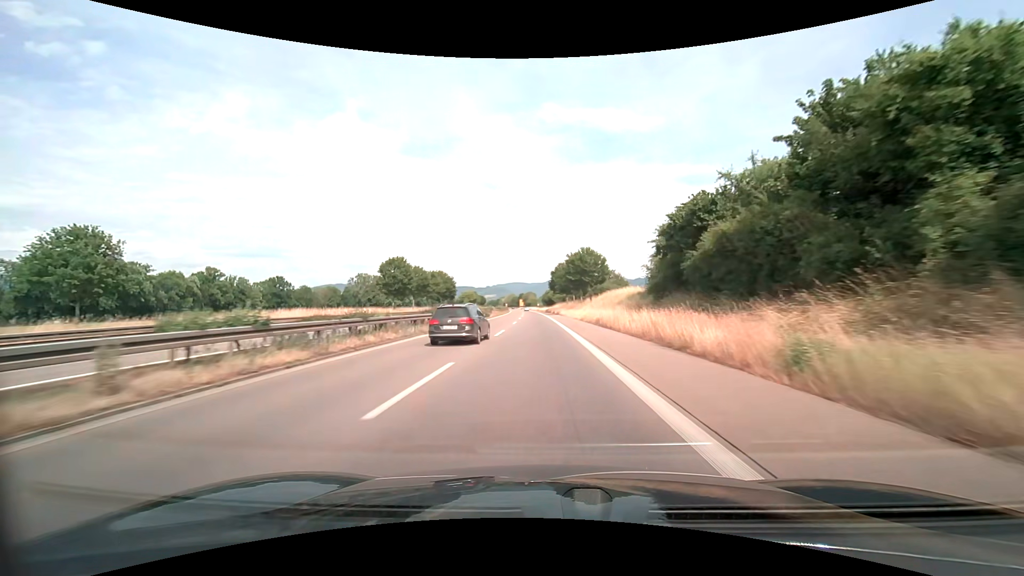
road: trunk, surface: asphalt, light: Day
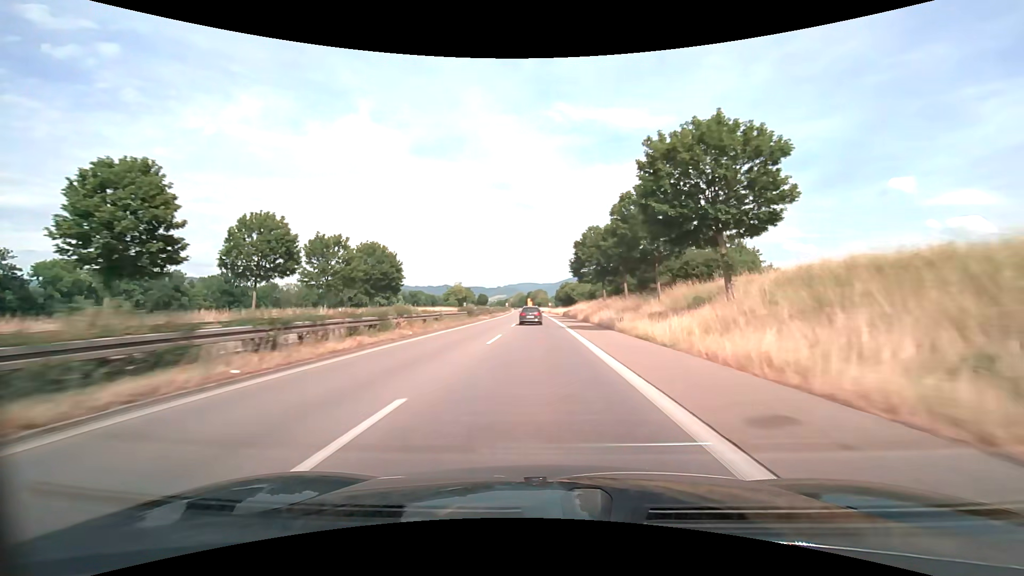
(-0.8, +56.6) m; -1°
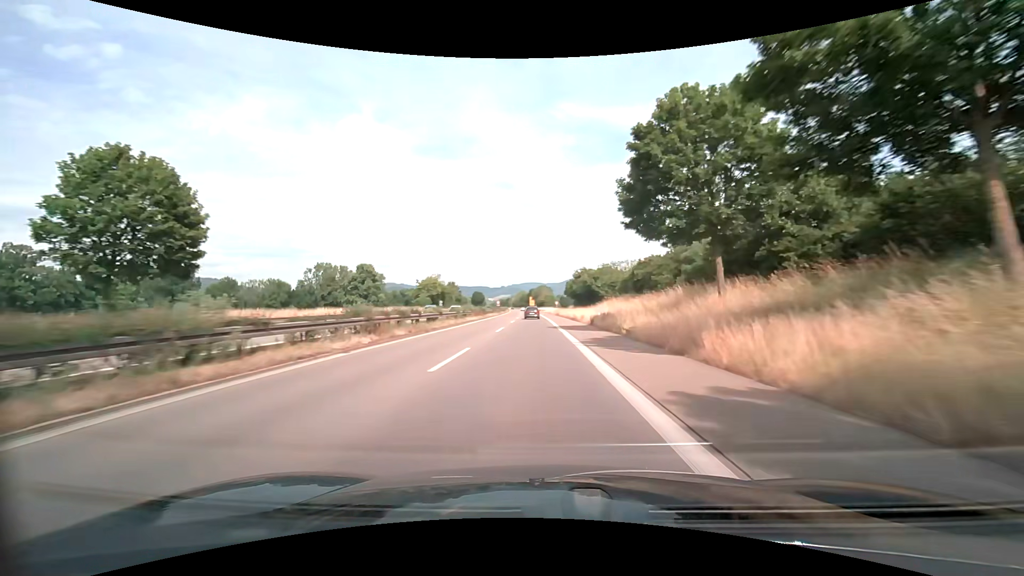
(-0.1, +42.5) m; 0°
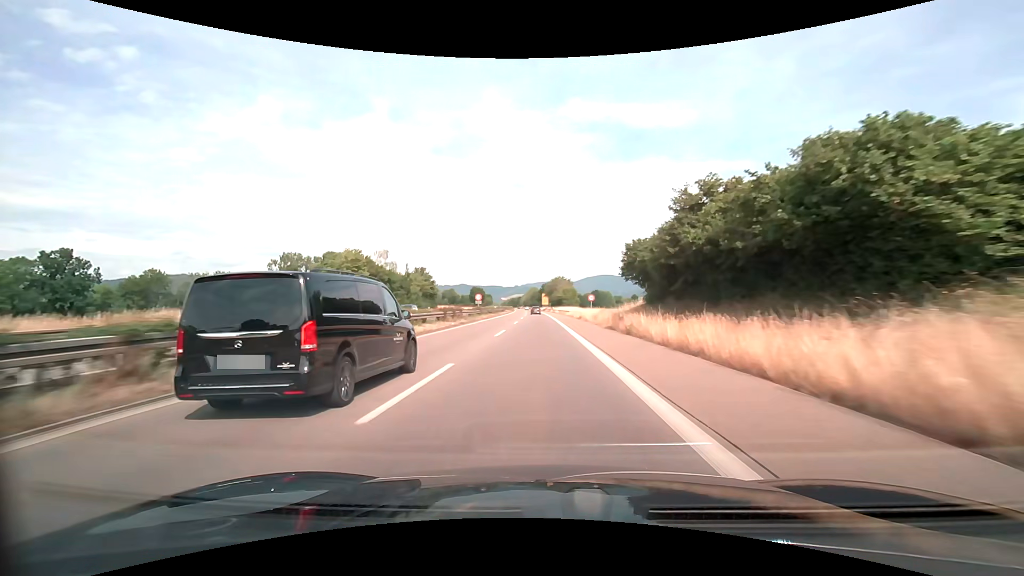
(-1.2, +56.5) m; -2°
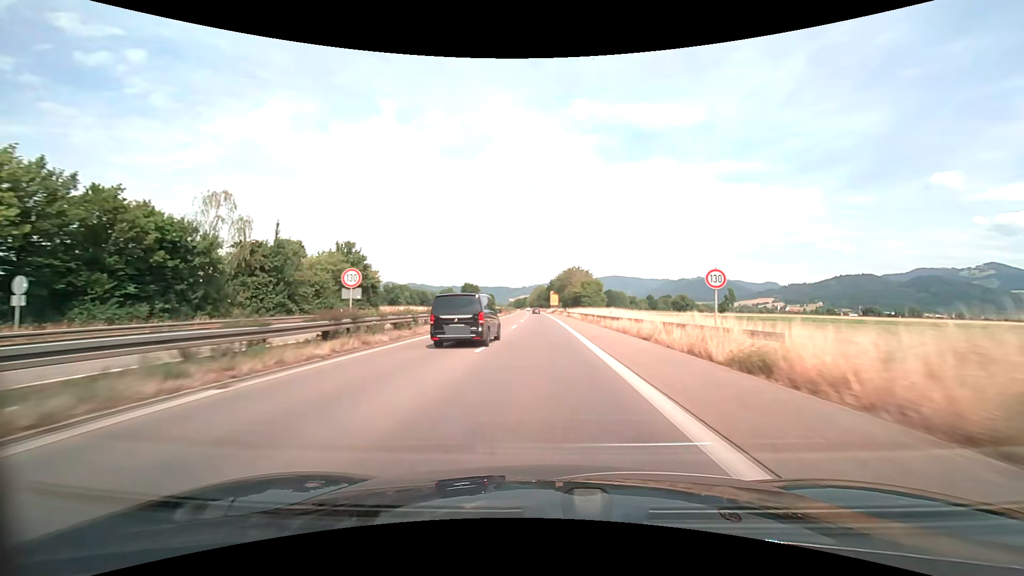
(-0.2, +42.4) m; -1°
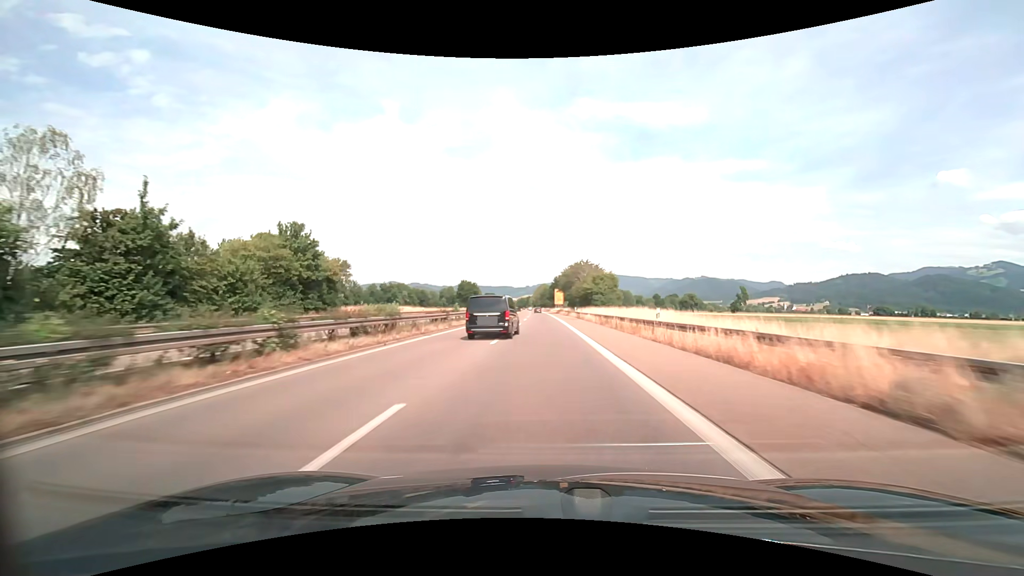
(-0.1, +14.2) m; 0°
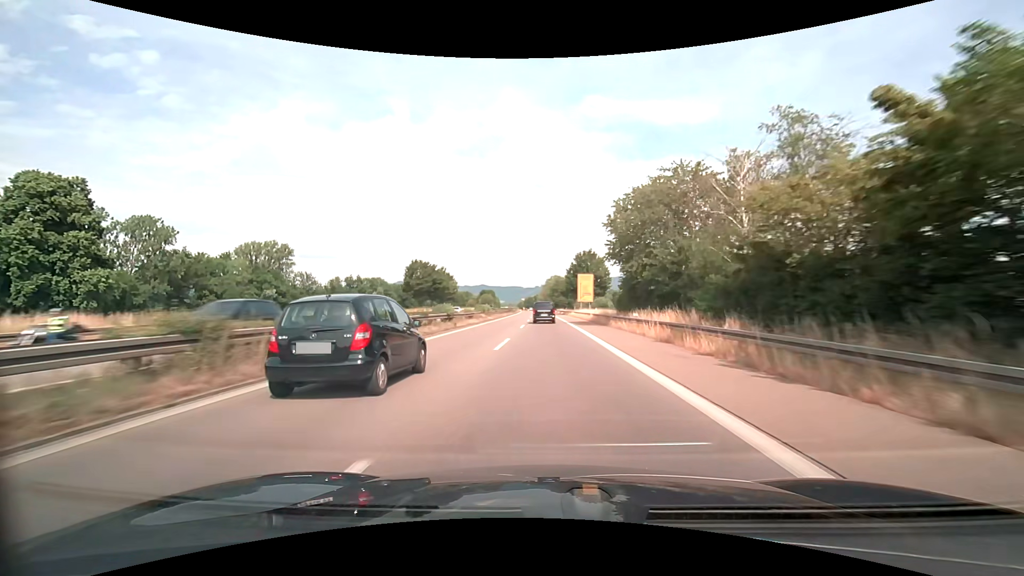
(-0.7, +71.5) m; -1°
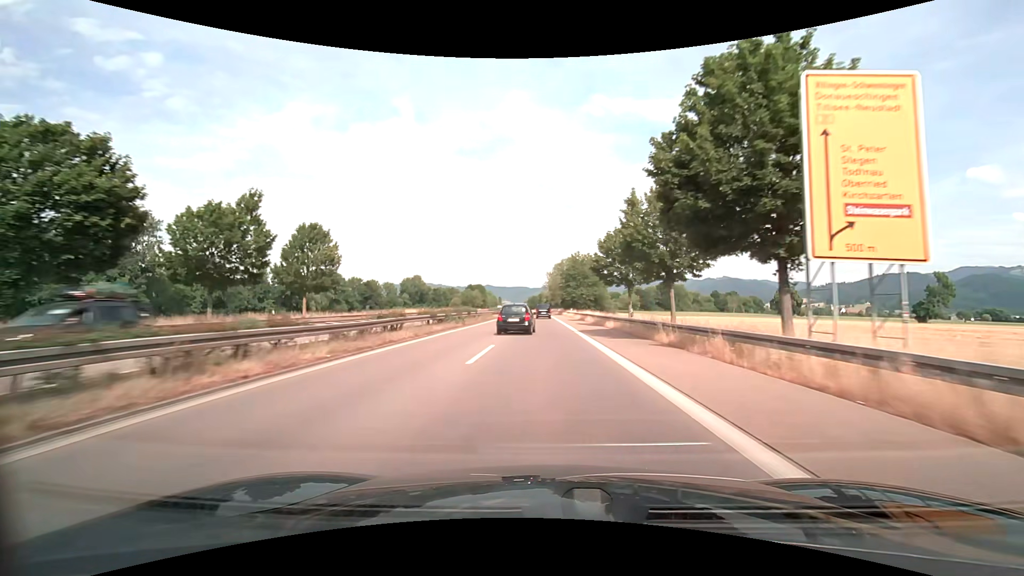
(-0.2, +72.9) m; -1°
(0, +10) (0, +20) (0, +30) (0, +40) (0, +50) (0, +60) (-1, +70) (-1, +80) (-1, +90) (-1, +100) m
